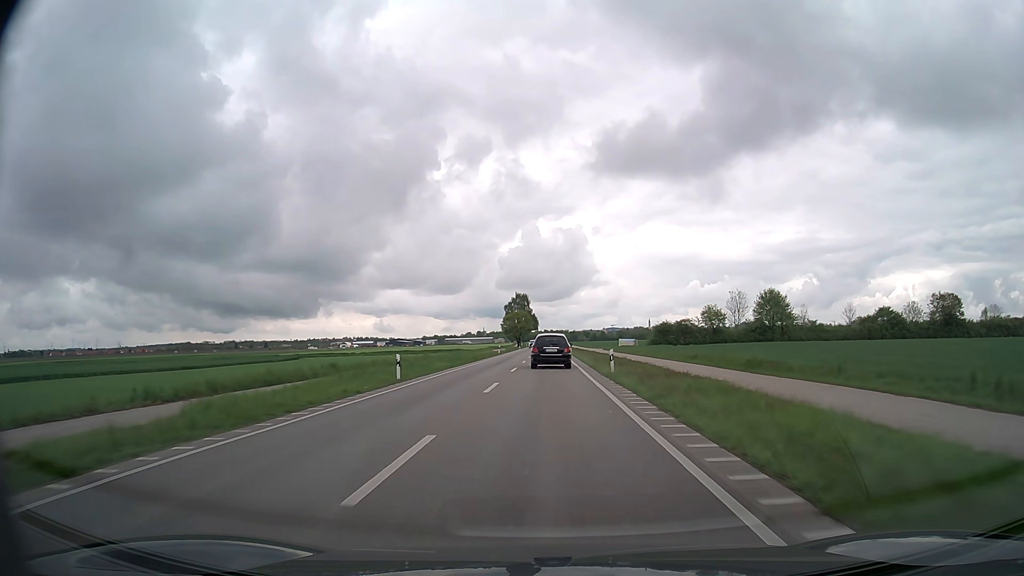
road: primary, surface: asphalt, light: Day
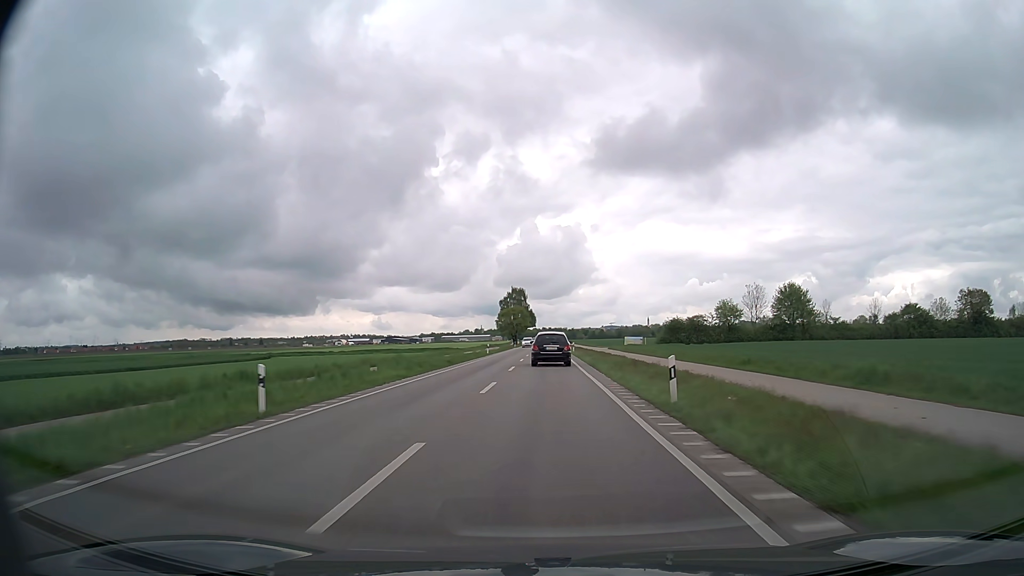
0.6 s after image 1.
(0.0, +12.9) m; 0°
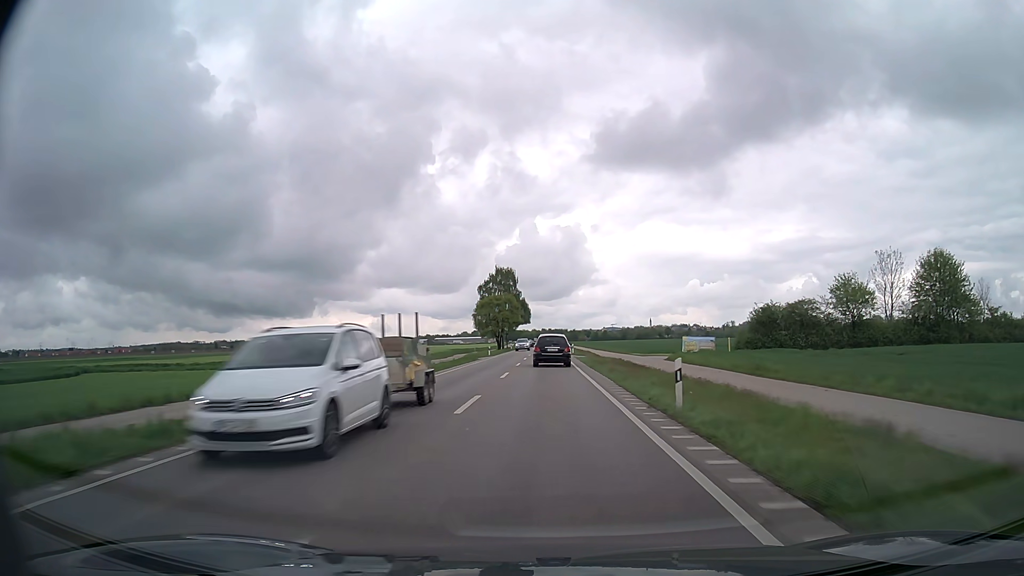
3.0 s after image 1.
(+0.2, +52.6) m; 0°
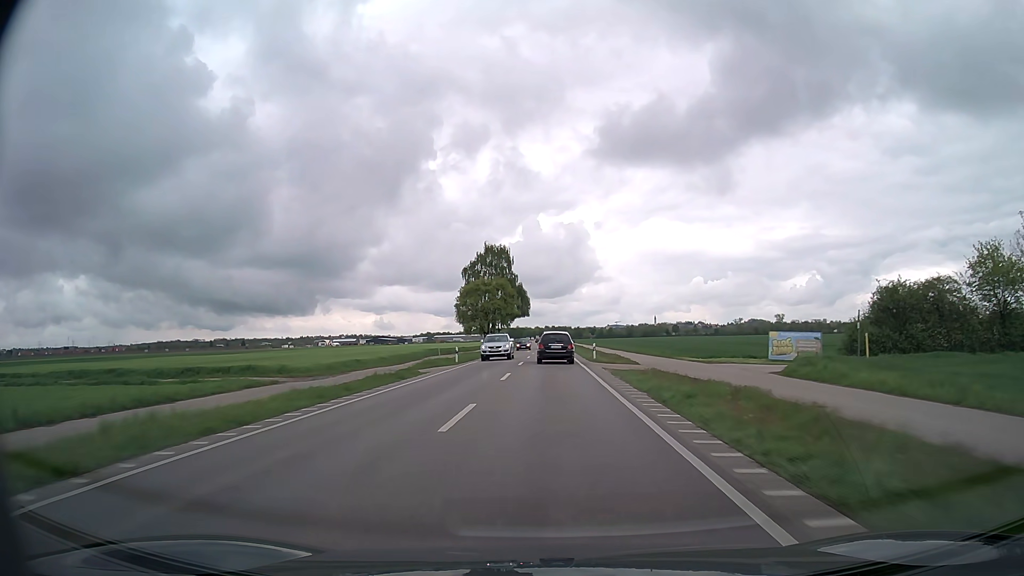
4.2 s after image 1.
(-0.1, +26.7) m; 0°
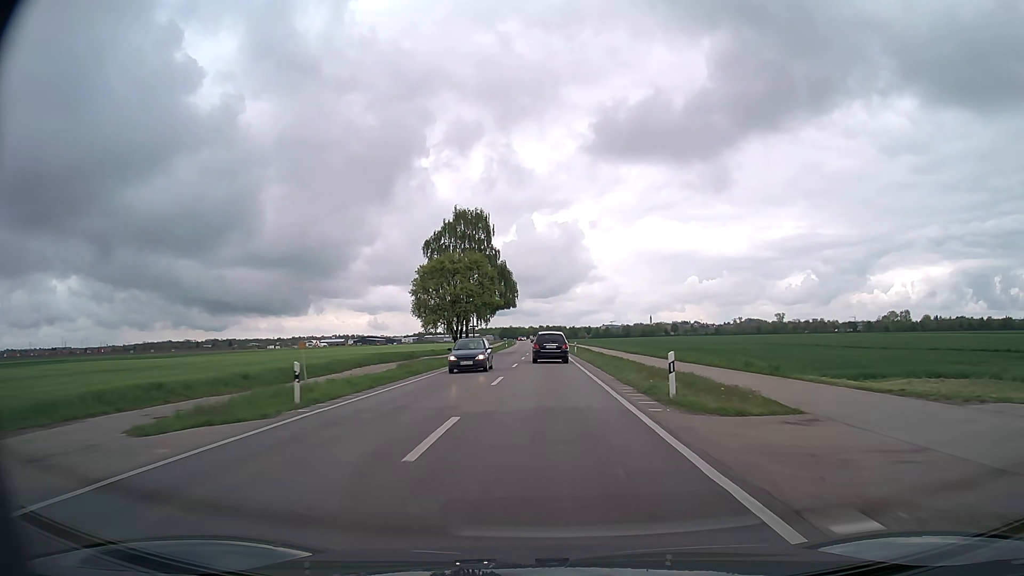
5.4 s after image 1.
(0.0, +26.4) m; 0°
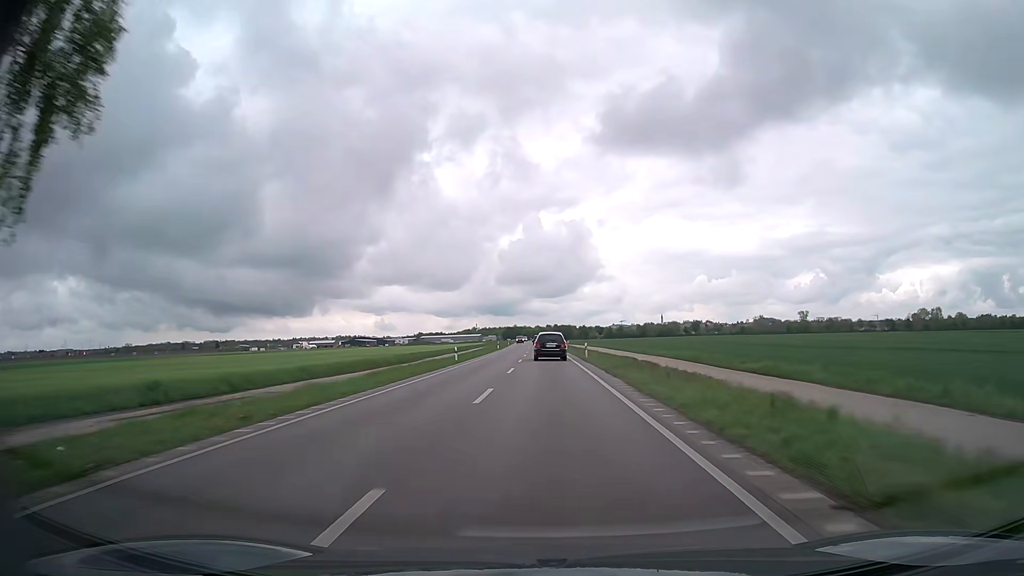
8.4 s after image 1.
(0.0, +65.8) m; 0°
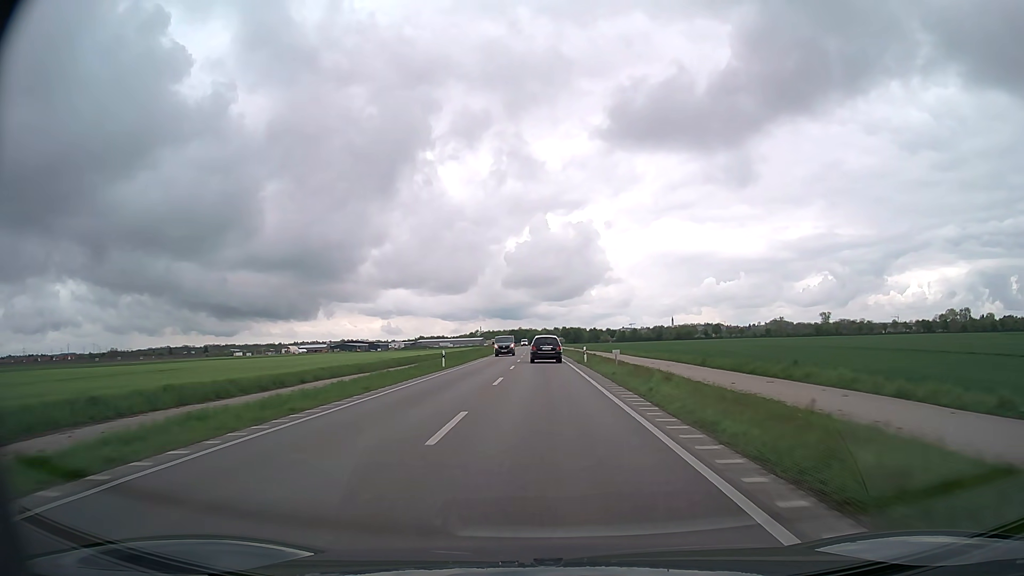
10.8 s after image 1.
(-0.3, +53.5) m; -1°
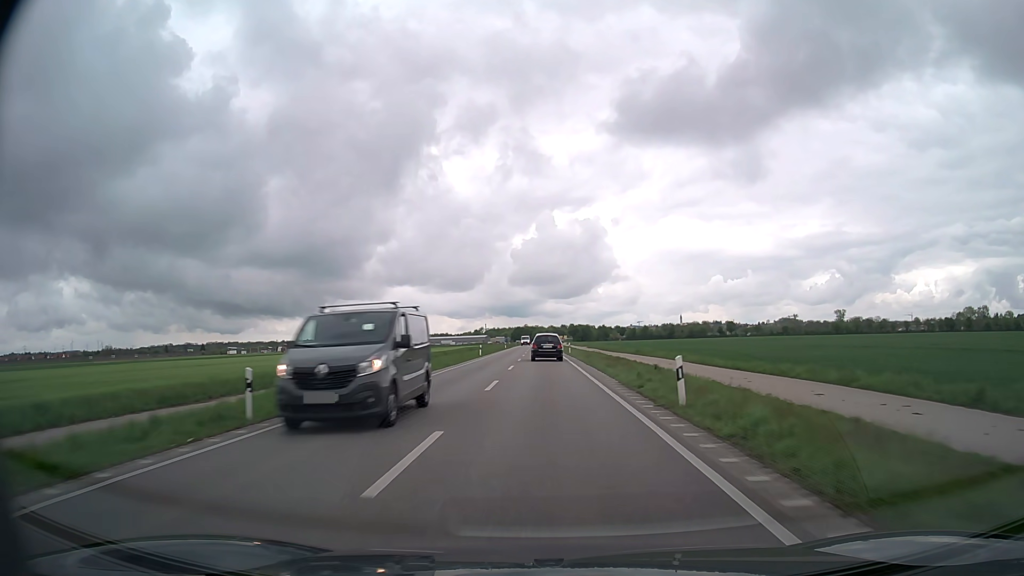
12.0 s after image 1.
(-0.1, +27.2) m; -1°
(0, +10) (0, +20) (0, +30) (0, +40) (0, +50) (0, +60) (0, +70) (-1, +80) (-1, +90) (-1, +100) m
